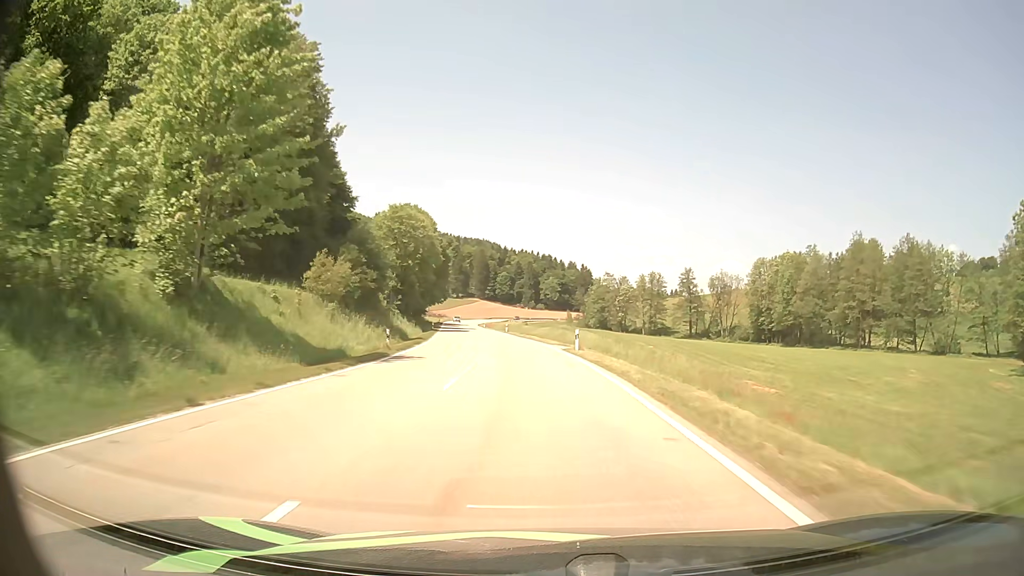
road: secondary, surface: asphalt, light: Day
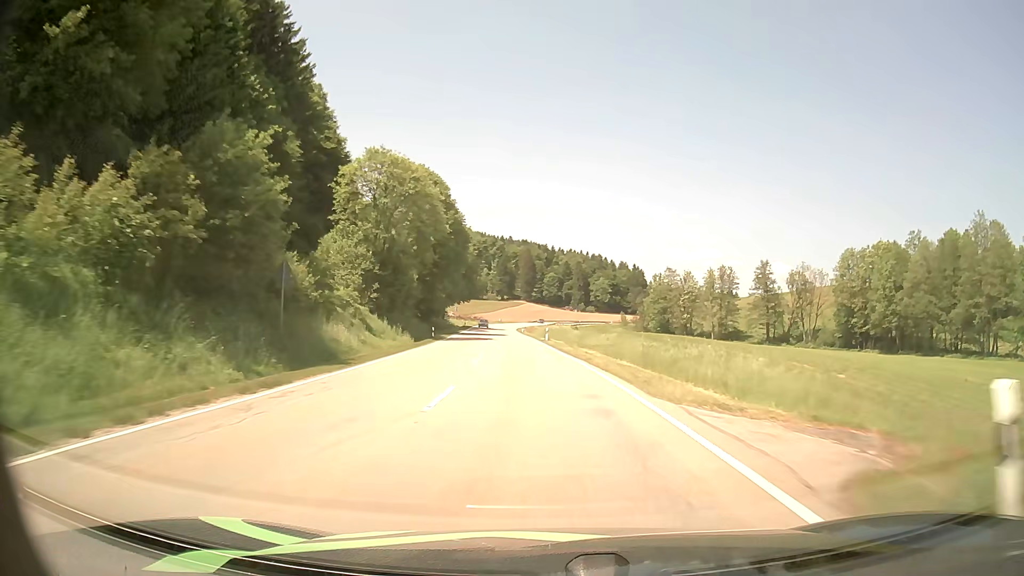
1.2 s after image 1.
(-1.1, +28.5) m; -4°
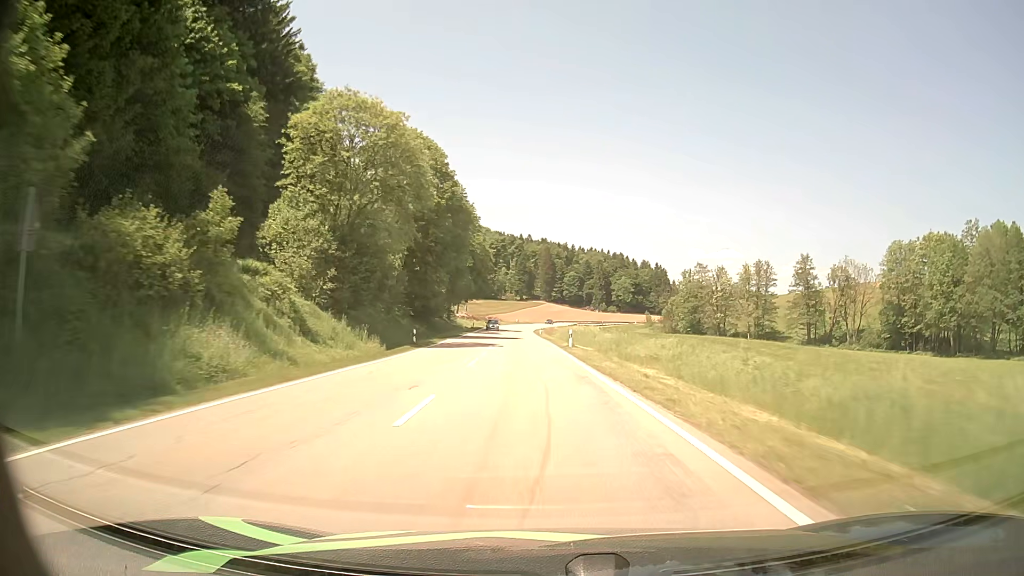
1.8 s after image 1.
(-0.3, +14.3) m; -2°
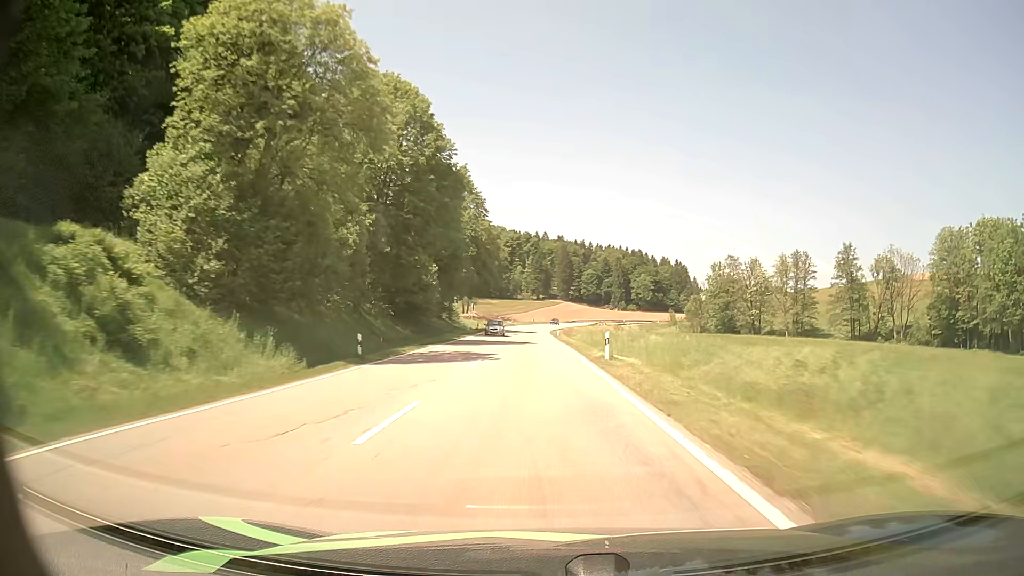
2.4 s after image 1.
(-0.2, +14.4) m; -1°
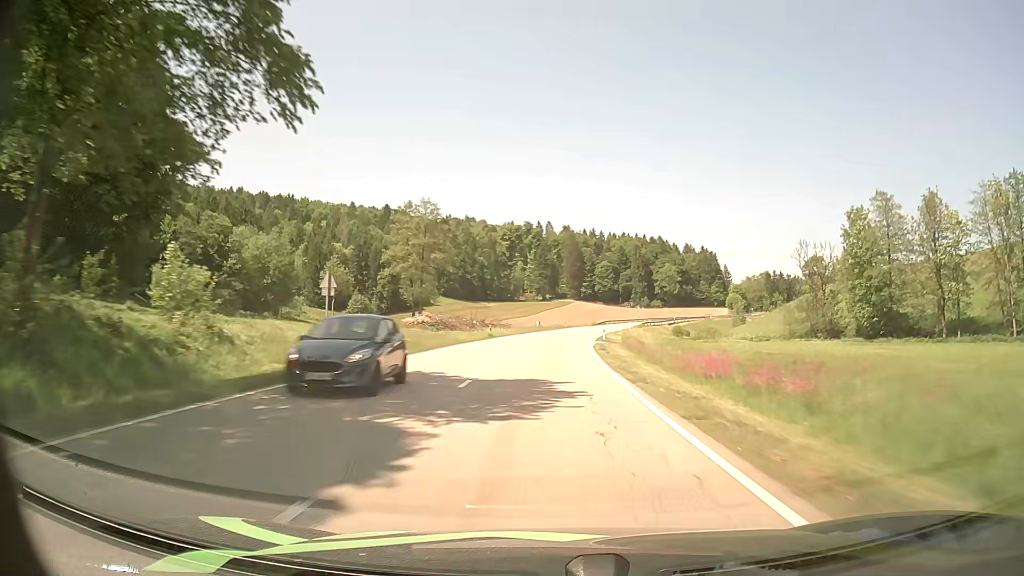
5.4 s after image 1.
(-1.7, +71.0) m; -1°
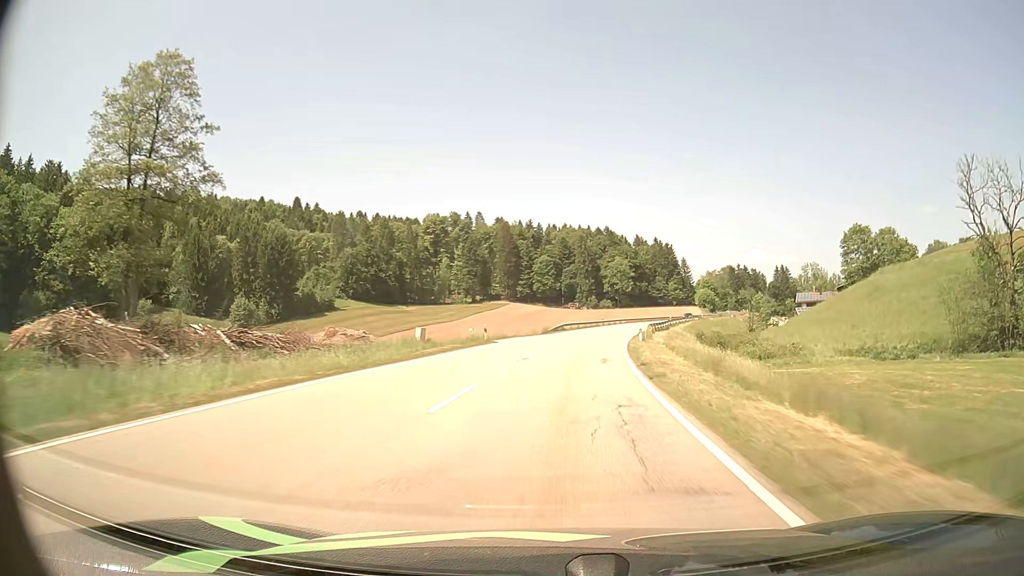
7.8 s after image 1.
(+2.2, +55.4) m; +5°
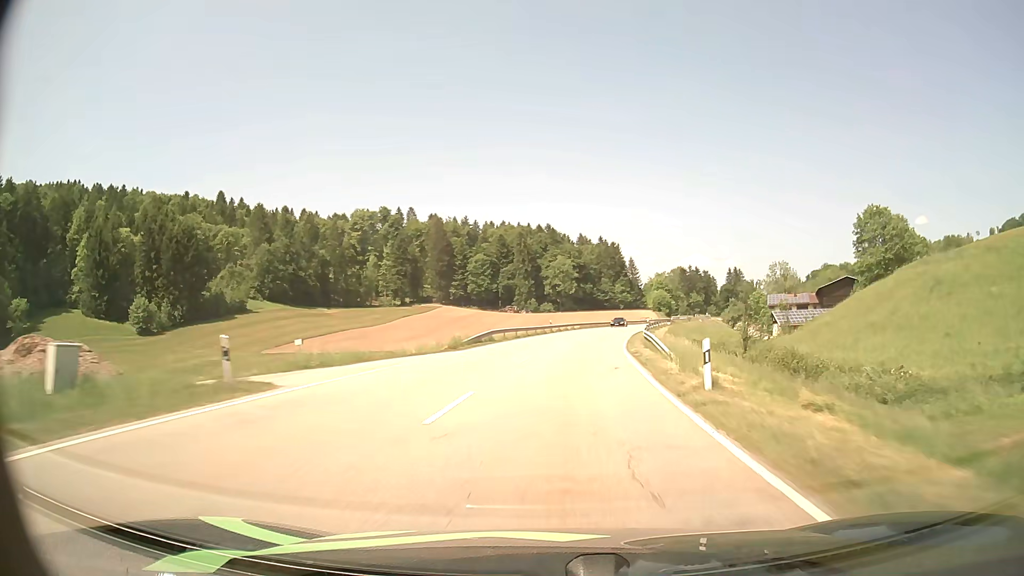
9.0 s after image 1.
(+1.2, +27.1) m; +5°
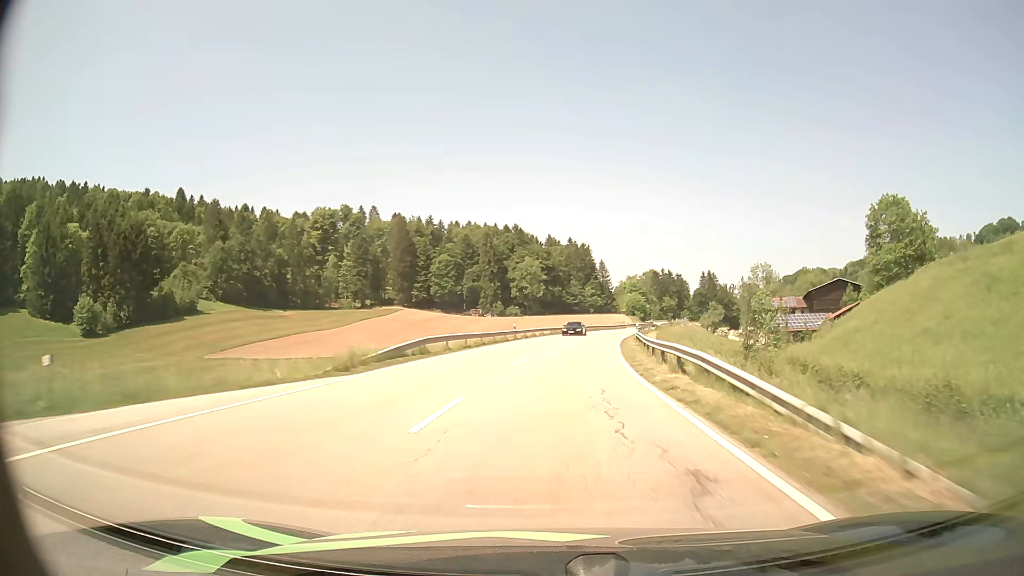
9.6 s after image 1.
(+0.3, +13.4) m; +3°
(0, +10) (+1, +20) (+2, +30) (+3, +40) (+4, +50) (+5, +60) (+7, +70) (+9, +79) (+11, +89) (+14, +99) m
